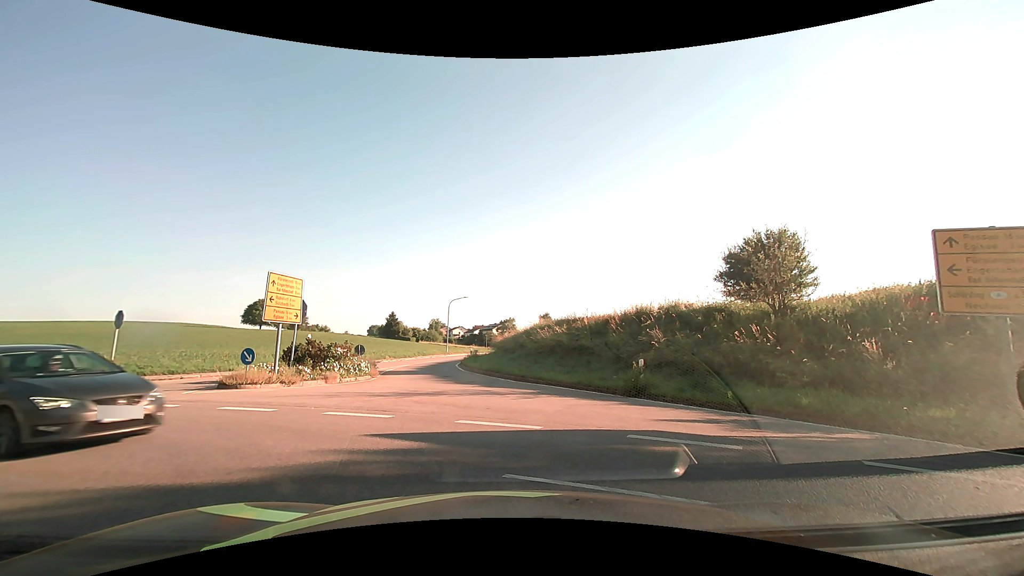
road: tertiary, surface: asphalt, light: Day
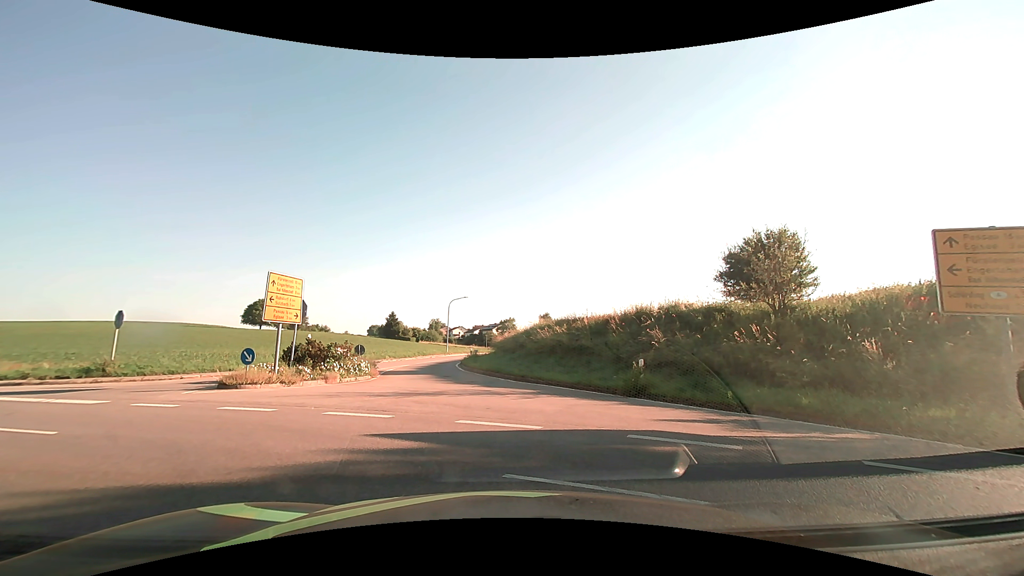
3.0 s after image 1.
(0.0, 0.0) m; 0°
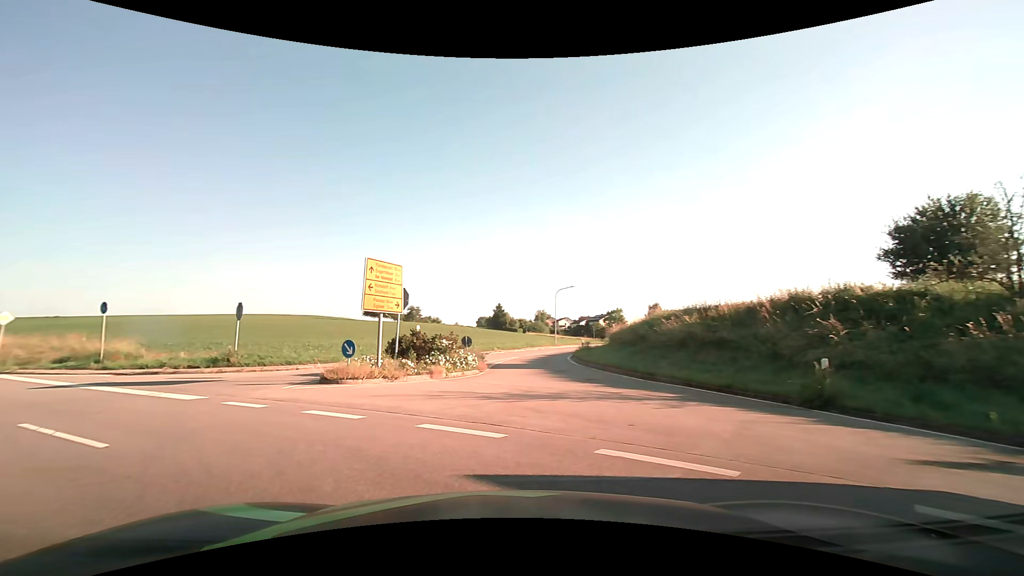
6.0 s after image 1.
(-0.2, +3.2) m; -12°
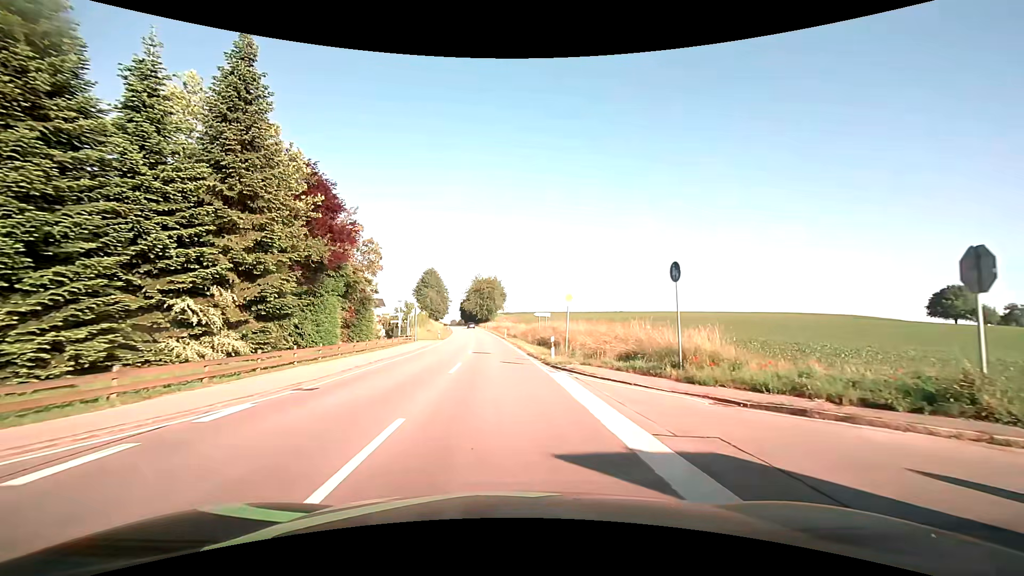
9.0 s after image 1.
(-10.0, +14.4) m; -54°
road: secondary
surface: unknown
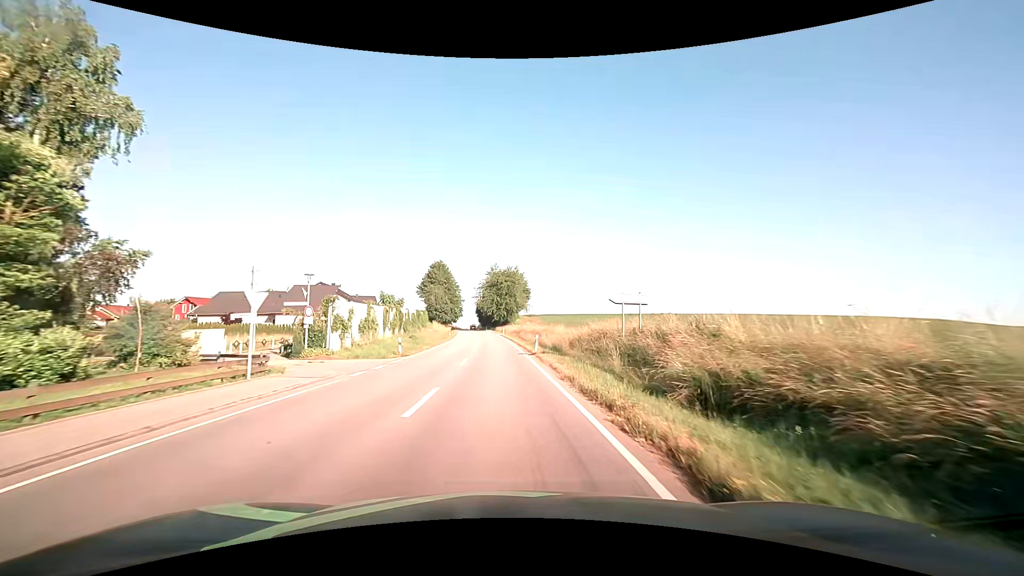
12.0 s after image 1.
(-0.7, +32.4) m; -2°
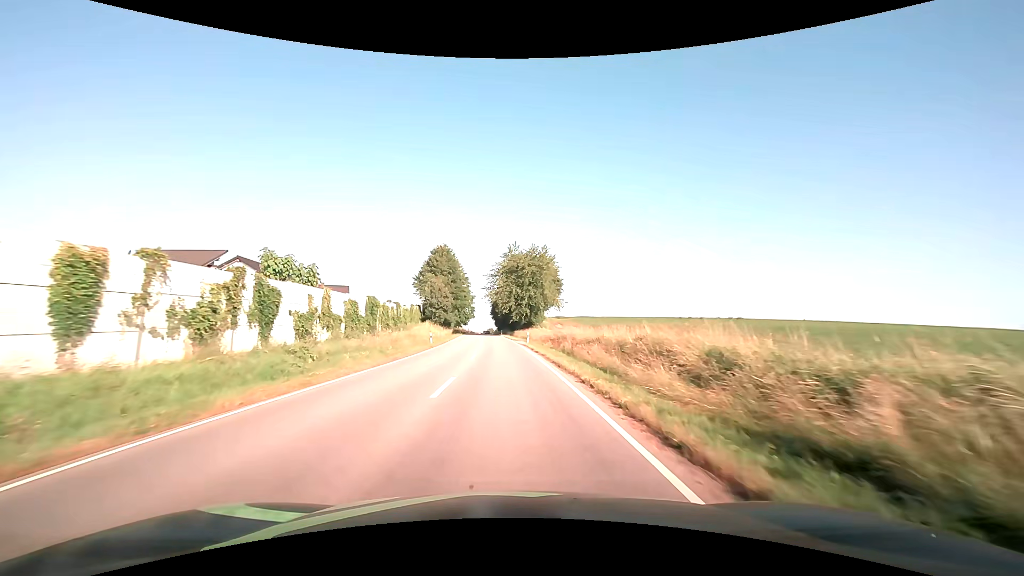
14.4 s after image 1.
(-0.8, +34.6) m; -2°
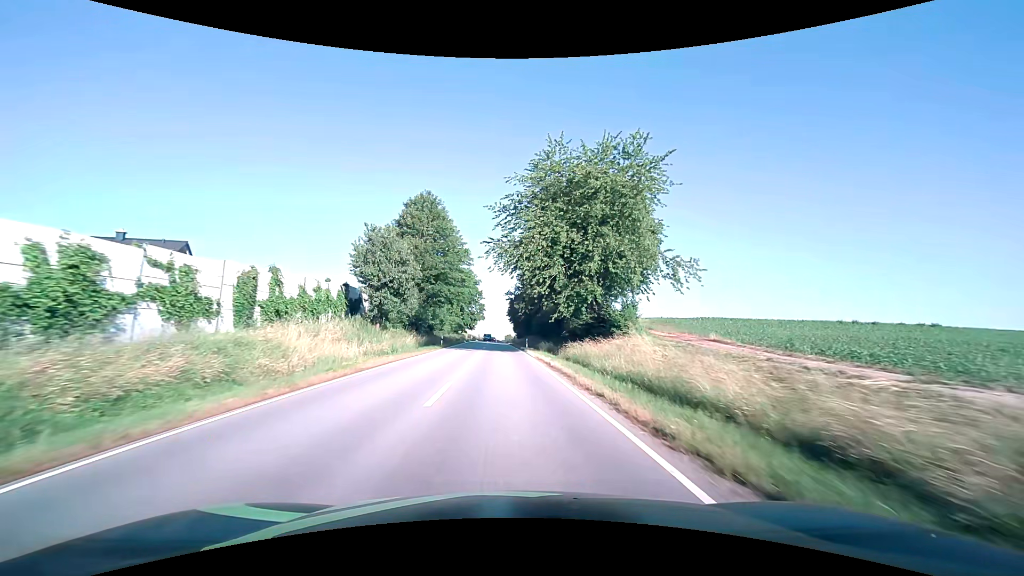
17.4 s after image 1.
(-1.2, +49.4) m; -2°
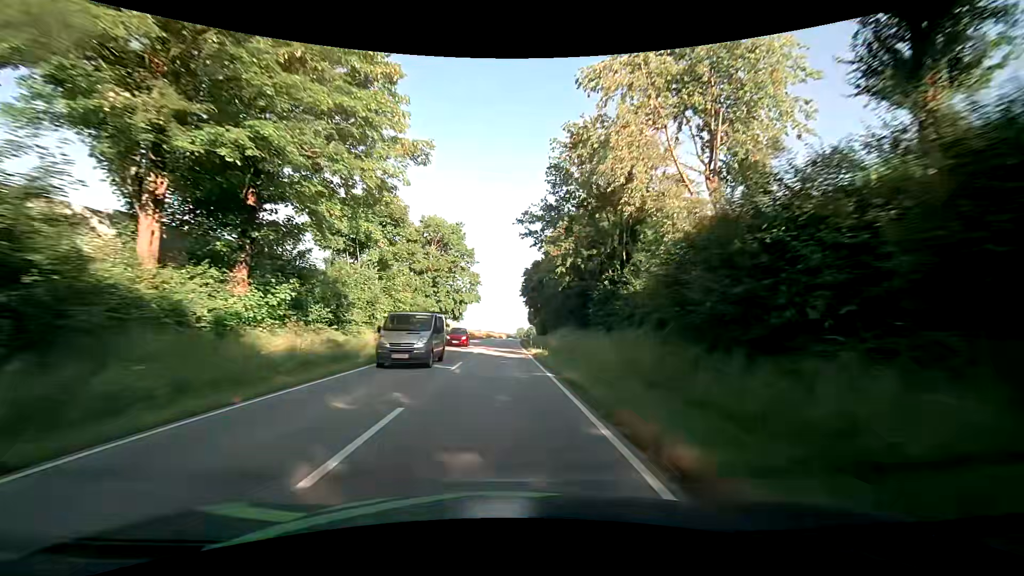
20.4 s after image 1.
(-0.4, +53.0) m; -1°
(0, +10) (0, +20) (0, +30) (0, +40) (0, +50) (0, +60) (0, +70) (0, +80) (+1, +90) (+1, +100) m
